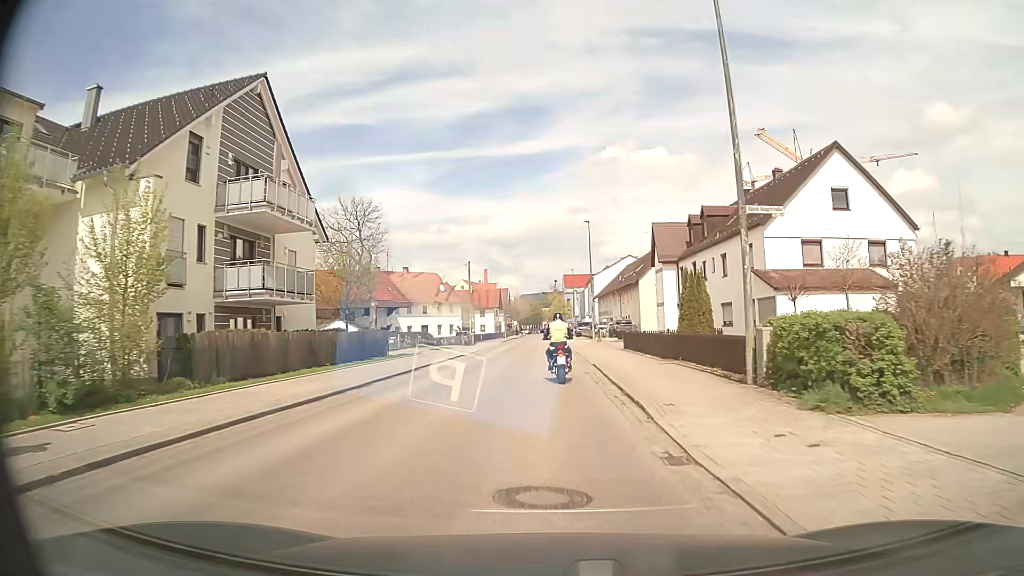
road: secondary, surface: asphalt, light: Day
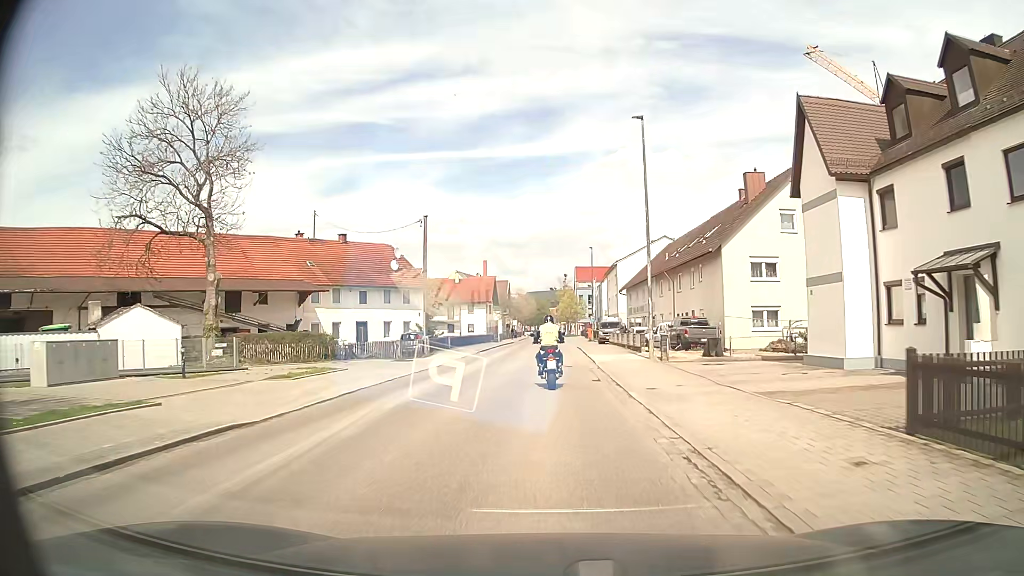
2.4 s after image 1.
(-0.1, +29.7) m; -1°
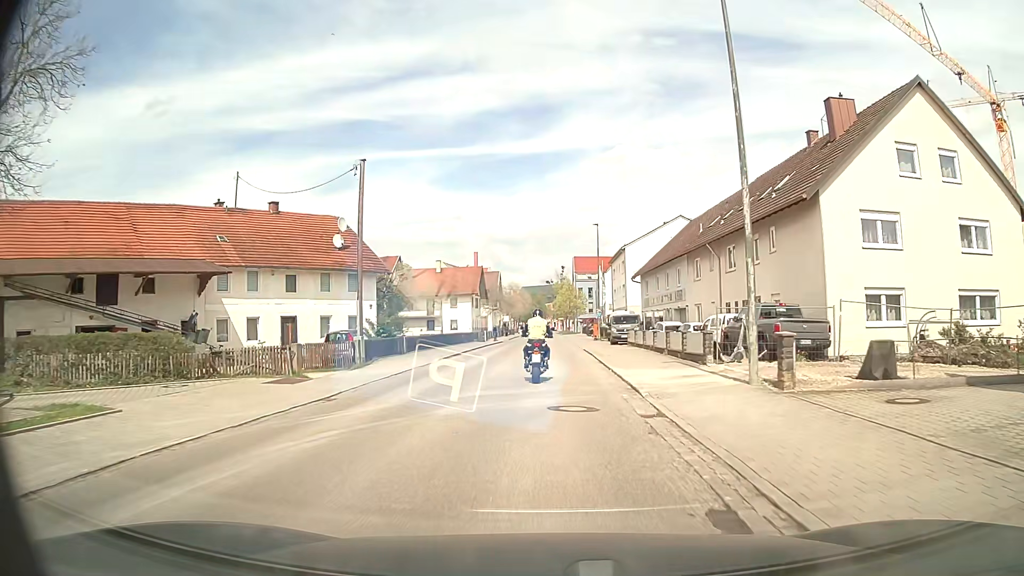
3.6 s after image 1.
(+0.1, +14.3) m; +1°
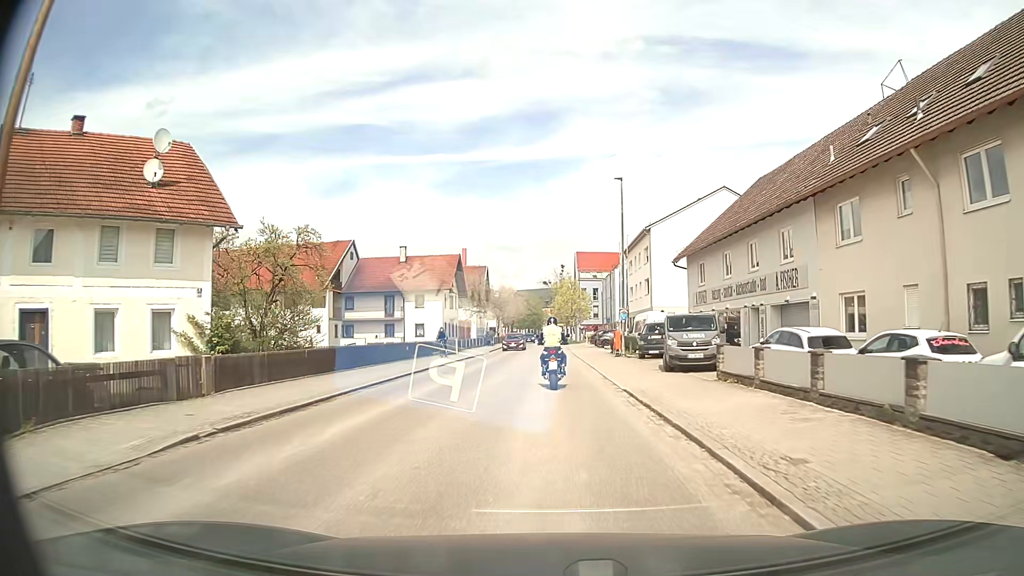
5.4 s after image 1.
(+0.1, +21.1) m; 0°
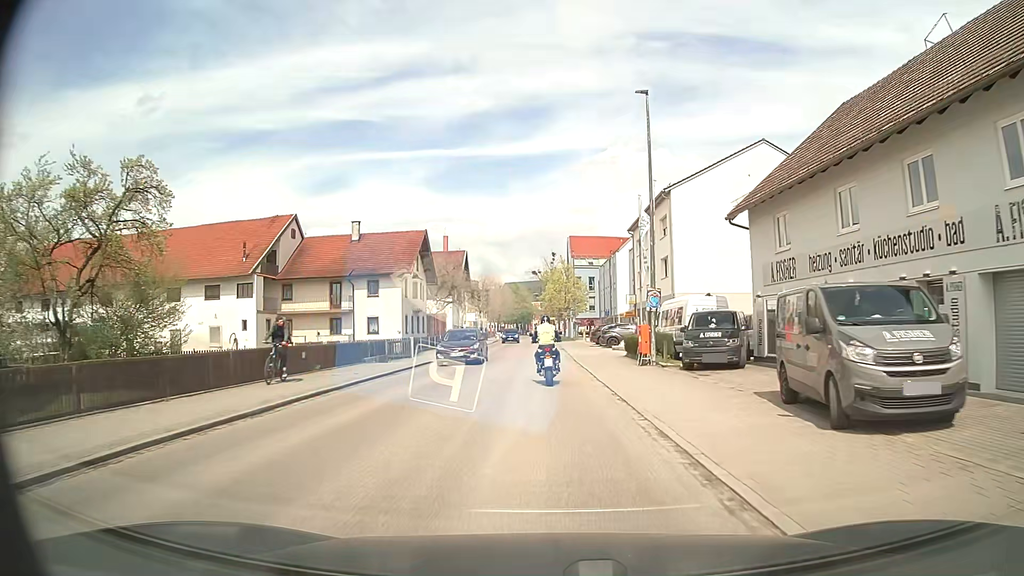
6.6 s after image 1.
(+0.2, +14.1) m; +1°
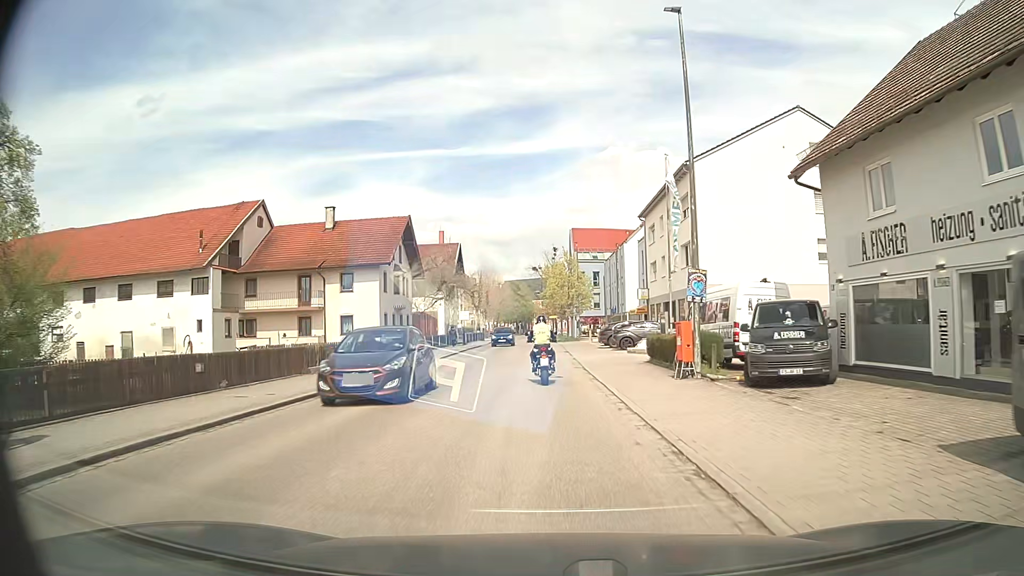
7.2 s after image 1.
(0.0, +7.0) m; 0°
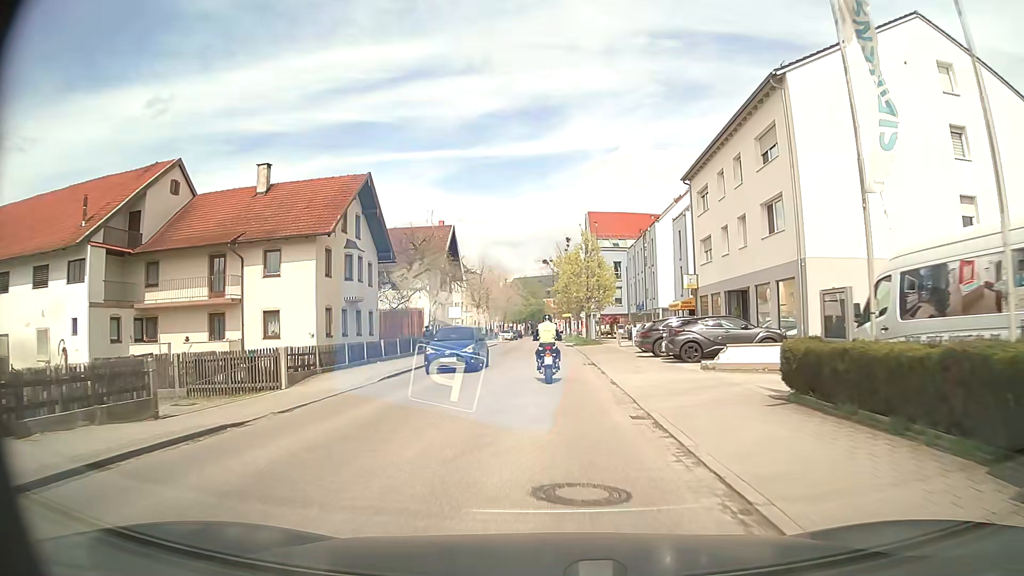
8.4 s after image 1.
(-0.2, +14.0) m; -1°
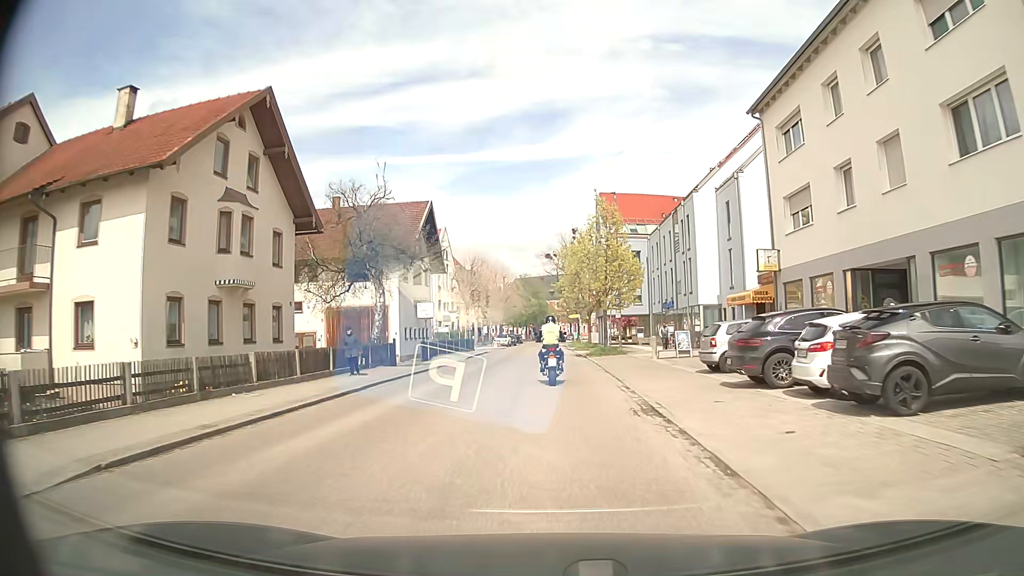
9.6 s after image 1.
(0.0, +14.0) m; 0°
(0, +10) (0, +20) (0, +30) (0, +40) (0, +50) (0, +60) (+1, +70) (+1, +80) (+1, +90) (+1, +100) m
